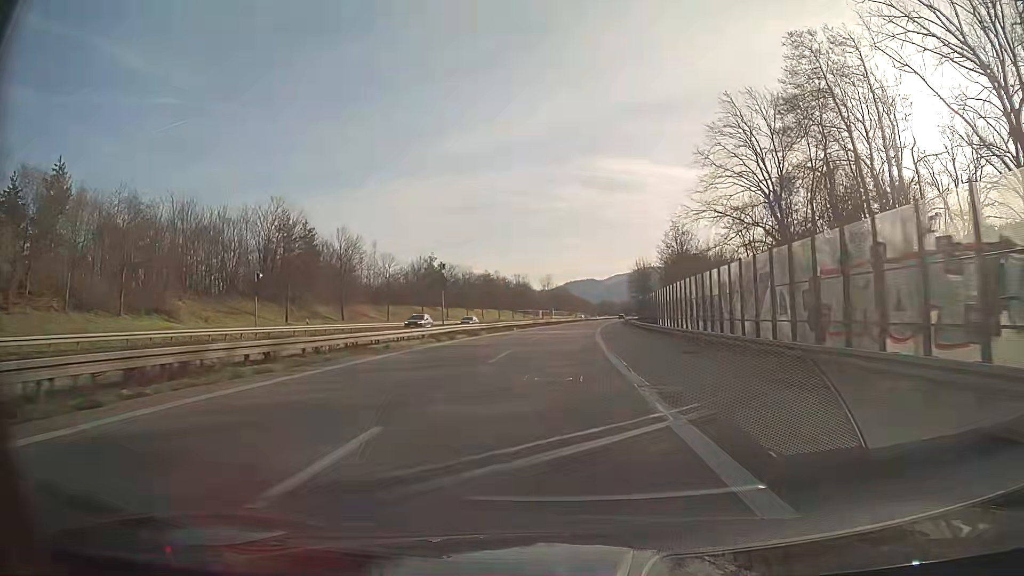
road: trunk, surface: asphalt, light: Day
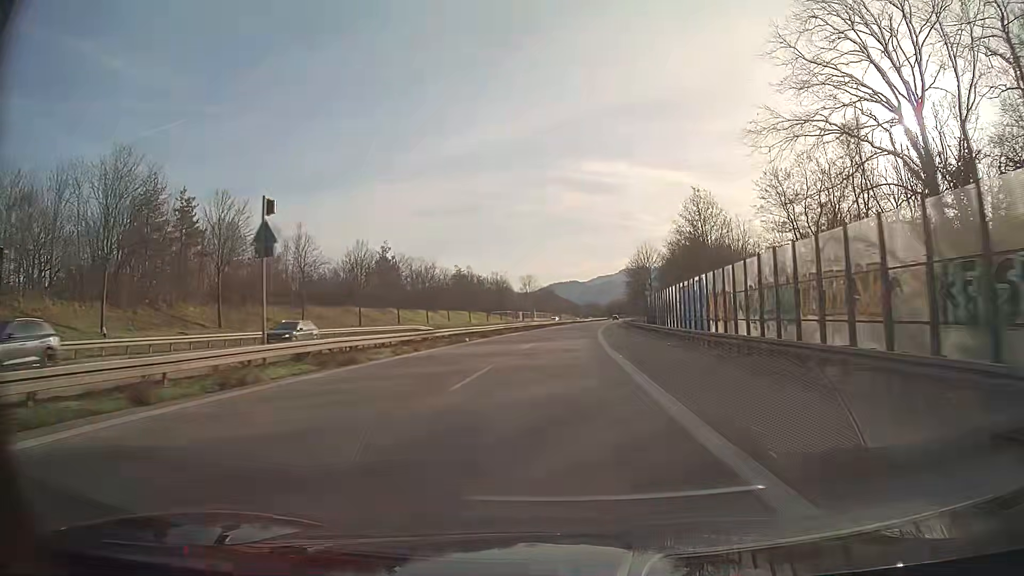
(+0.3, +24.4) m; +1°
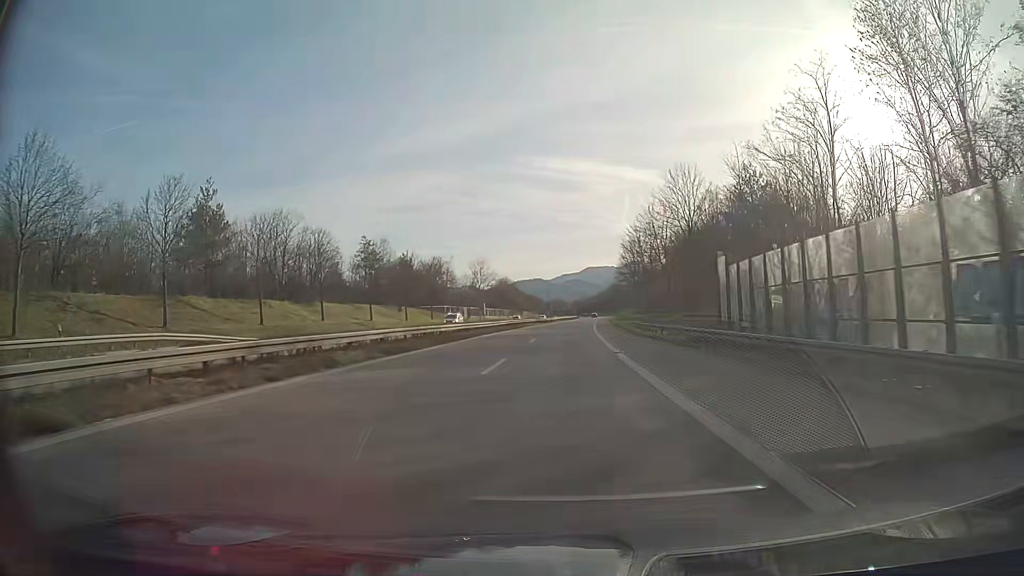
(+1.3, +48.8) m; +3°
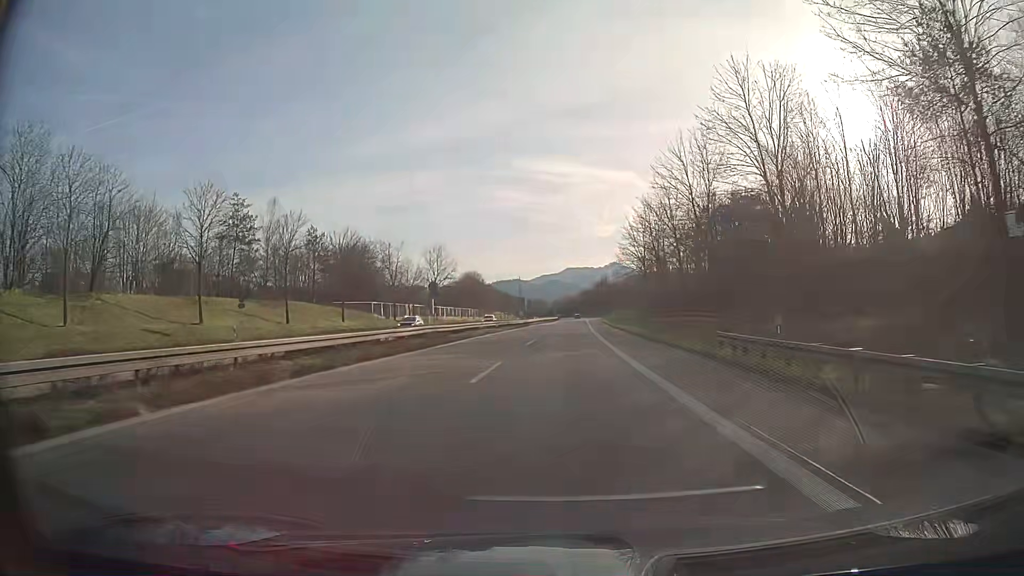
(+0.6, +36.7) m; +2°
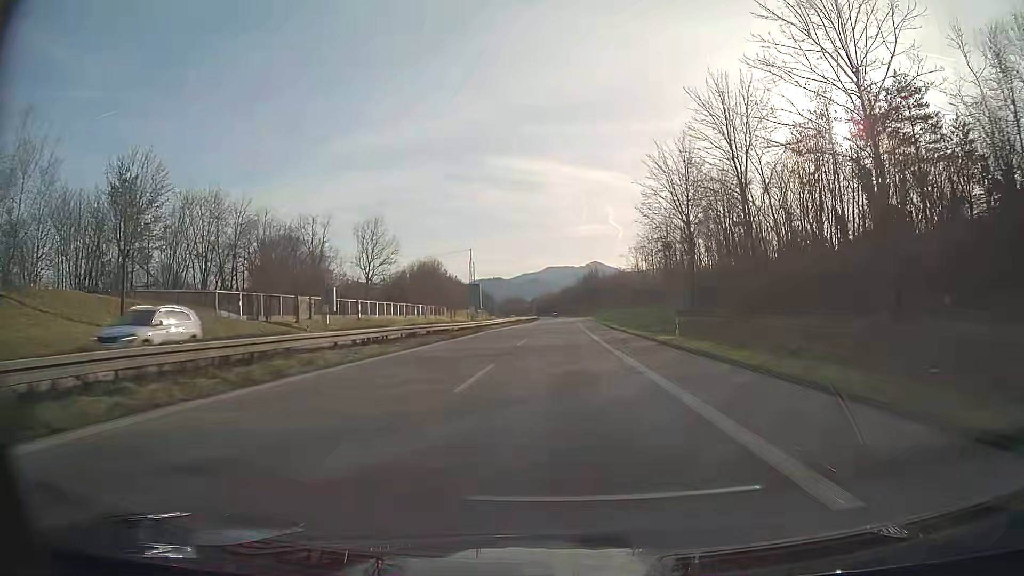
(+0.5, +36.6) m; +2°
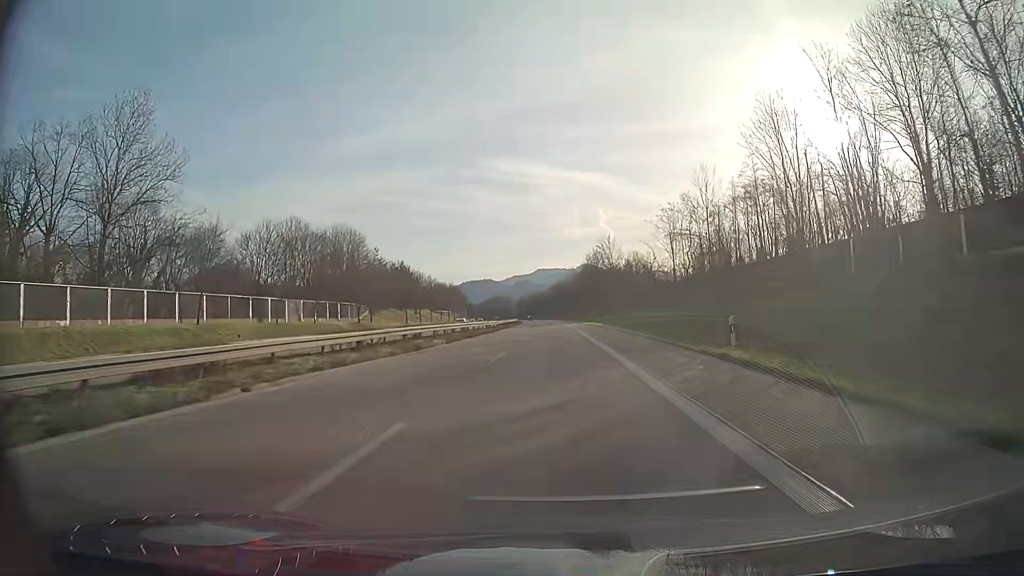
(+0.6, +60.9) m; 0°
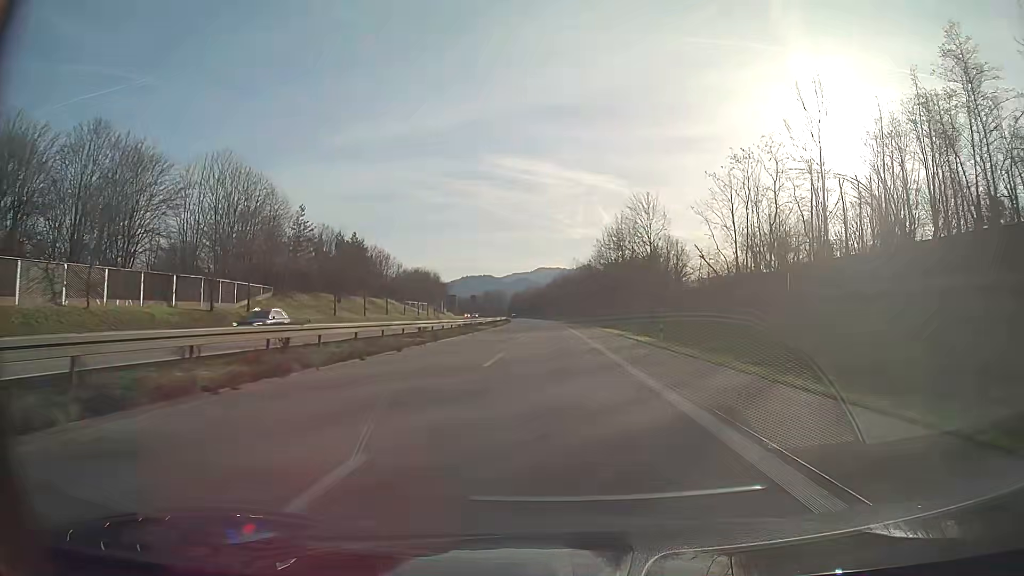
(0.0, +36.5) m; 0°
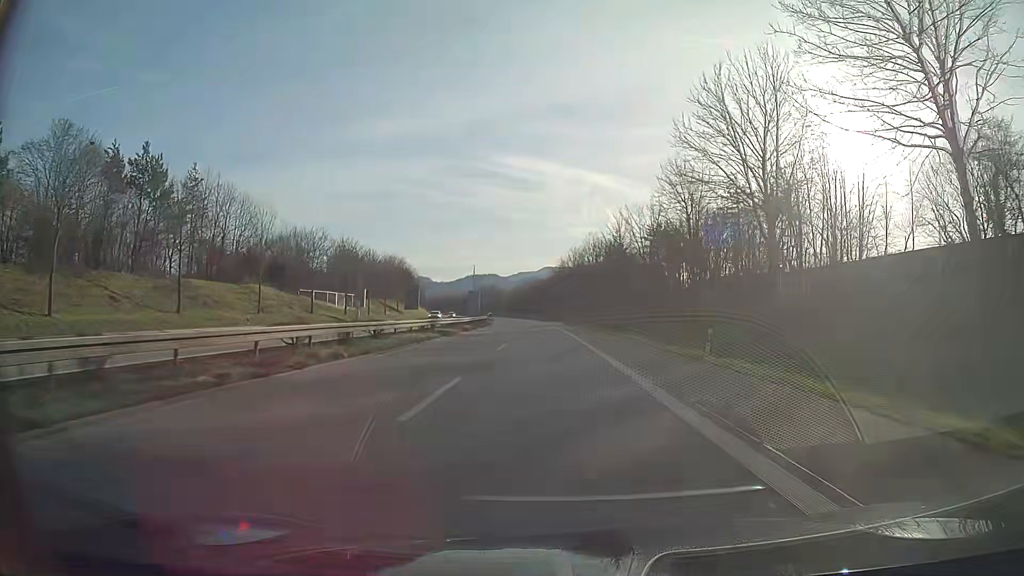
(-0.2, +61.0) m; -1°
